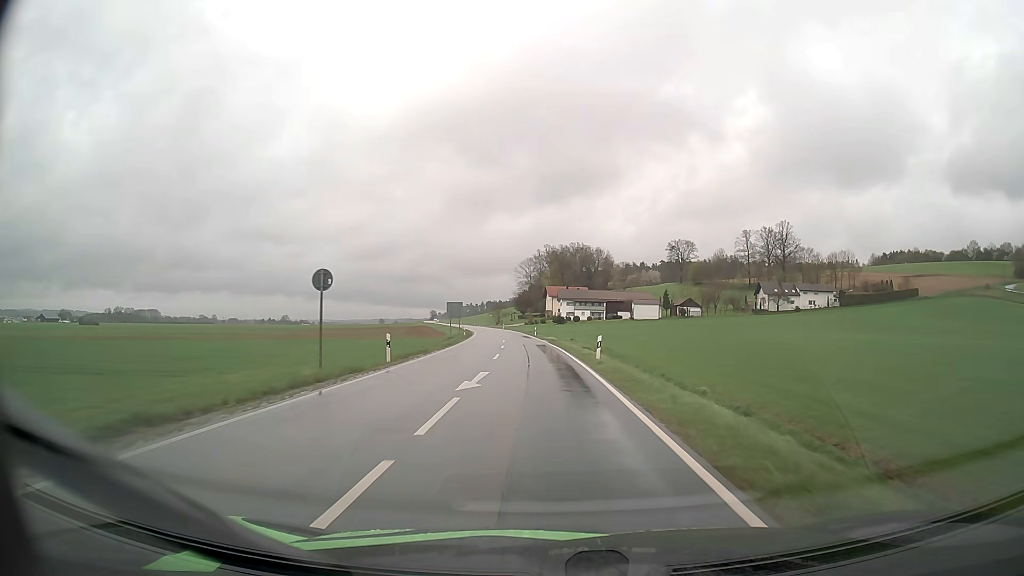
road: secondary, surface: asphalt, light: Day
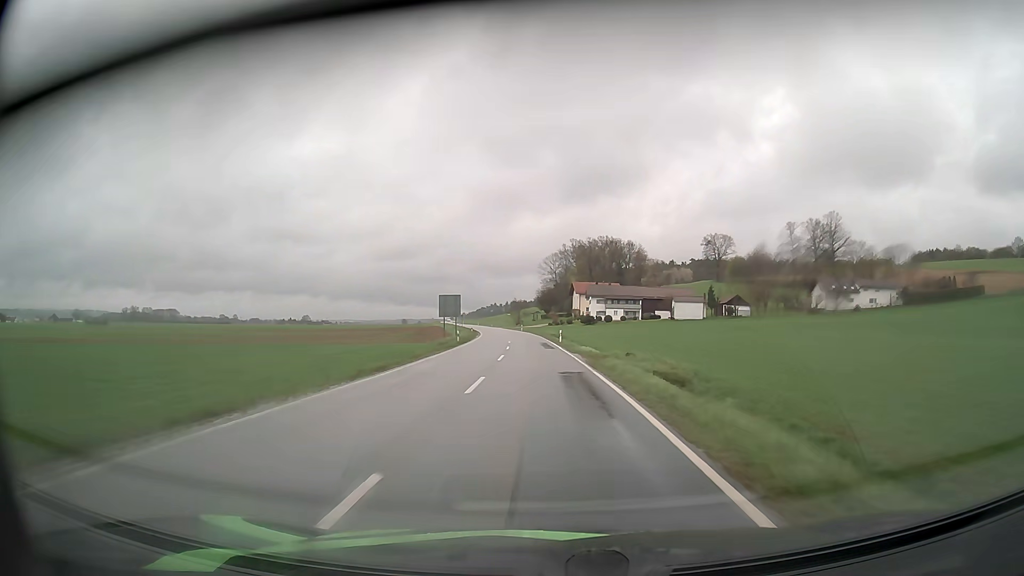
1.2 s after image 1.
(-0.3, +22.9) m; -2°
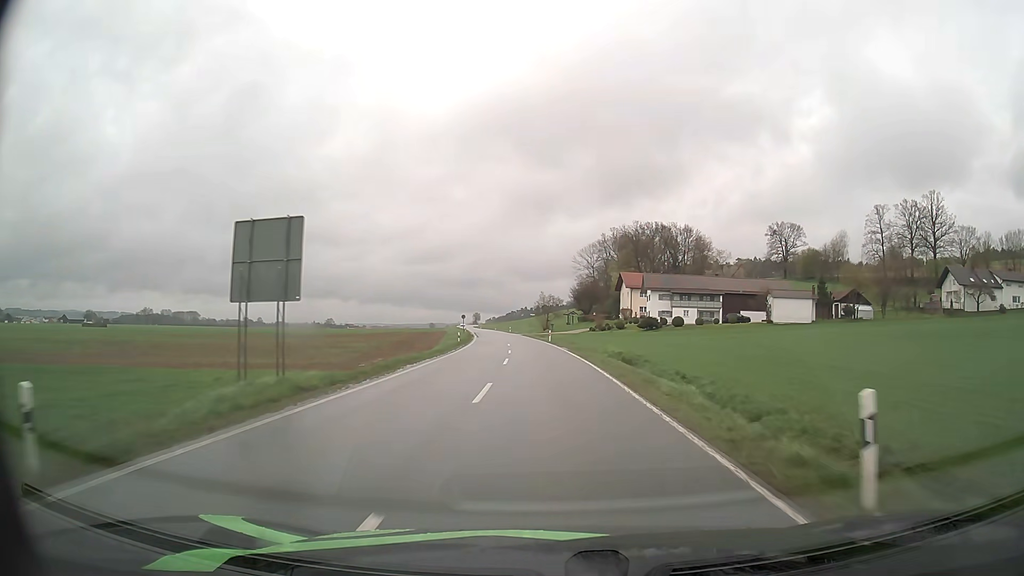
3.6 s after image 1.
(-1.6, +46.4) m; -3°
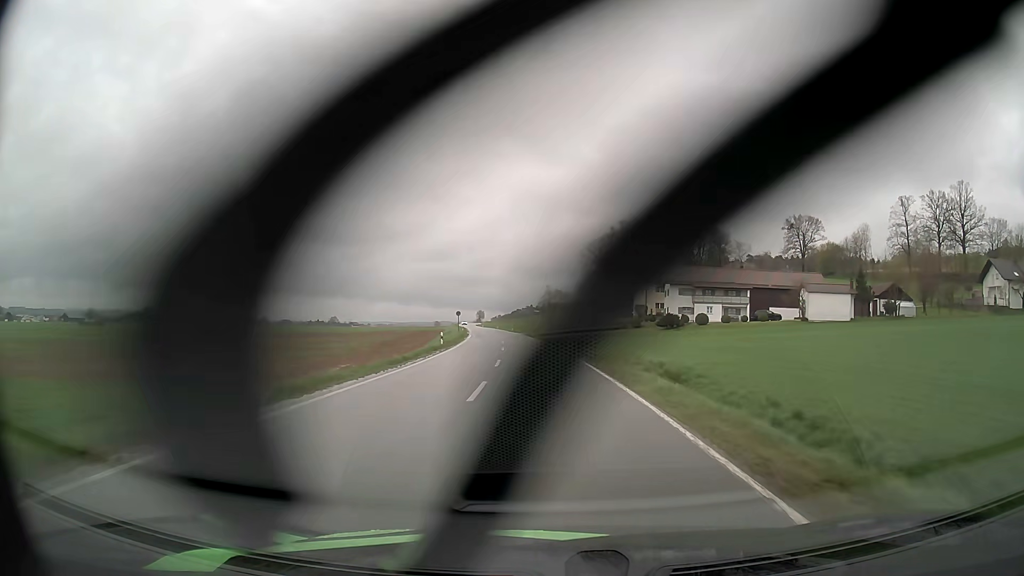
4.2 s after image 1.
(0.0, +11.9) m; 0°
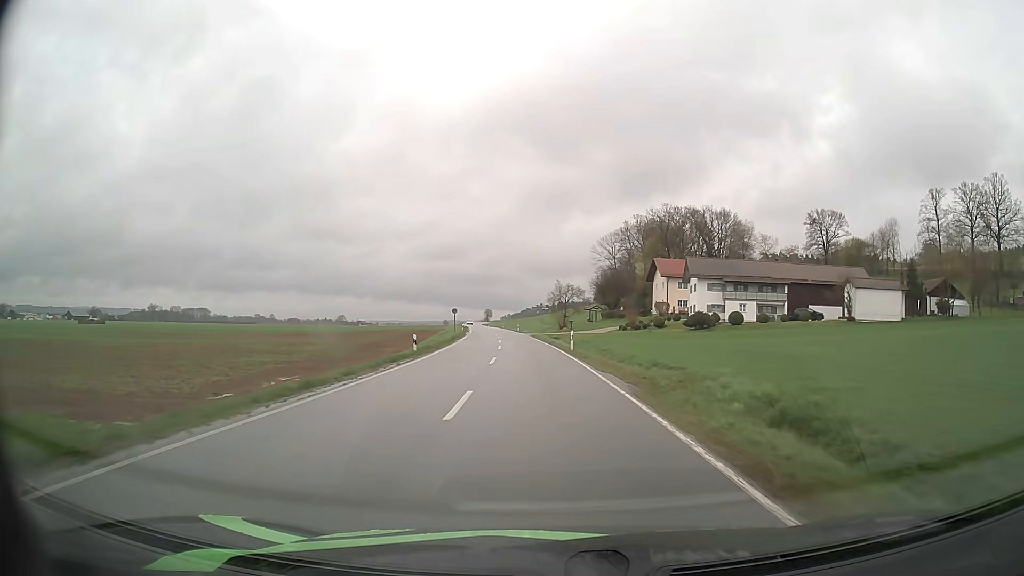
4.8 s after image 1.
(-0.1, +11.9) m; -1°
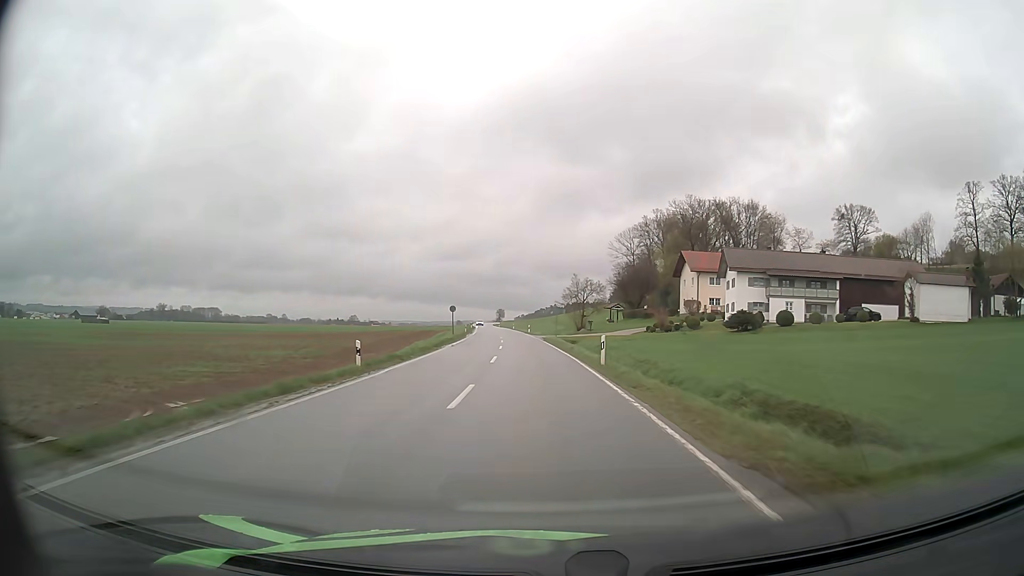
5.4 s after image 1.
(-0.1, +12.0) m; -1°
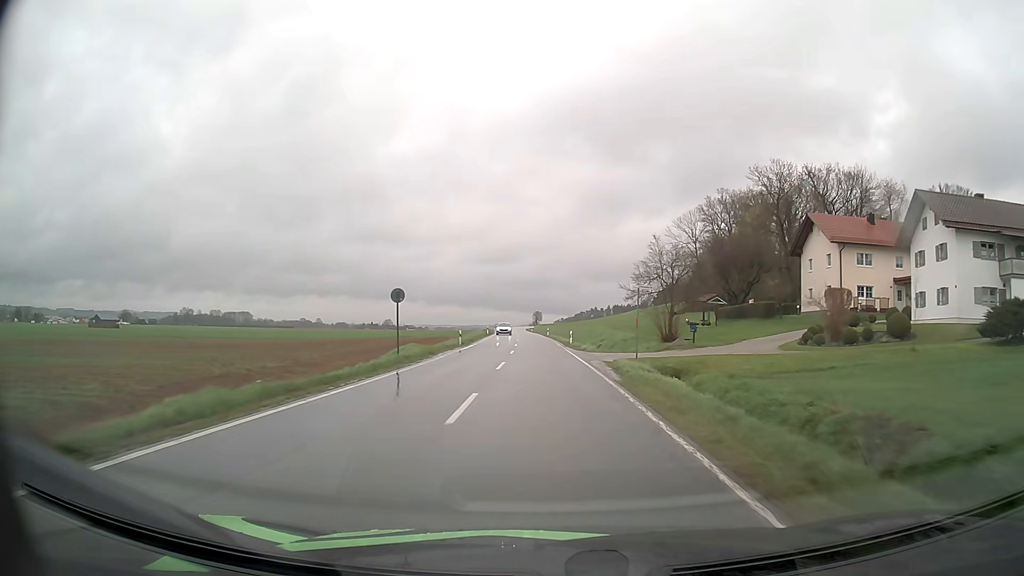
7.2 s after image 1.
(-1.1, +36.1) m; -3°
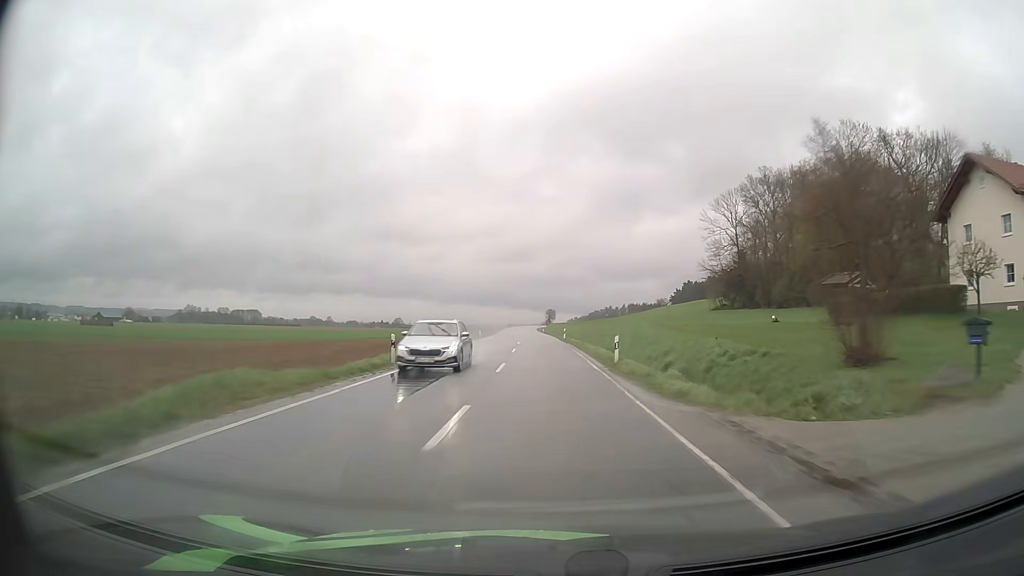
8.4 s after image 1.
(-0.3, +24.7) m; -1°
(0, +10) (0, +20) (0, +30) (-1, +40) (-1, +50) (-1, +60) (-1, +70) (-2, +80) (-2, +90) (-2, +100) m
